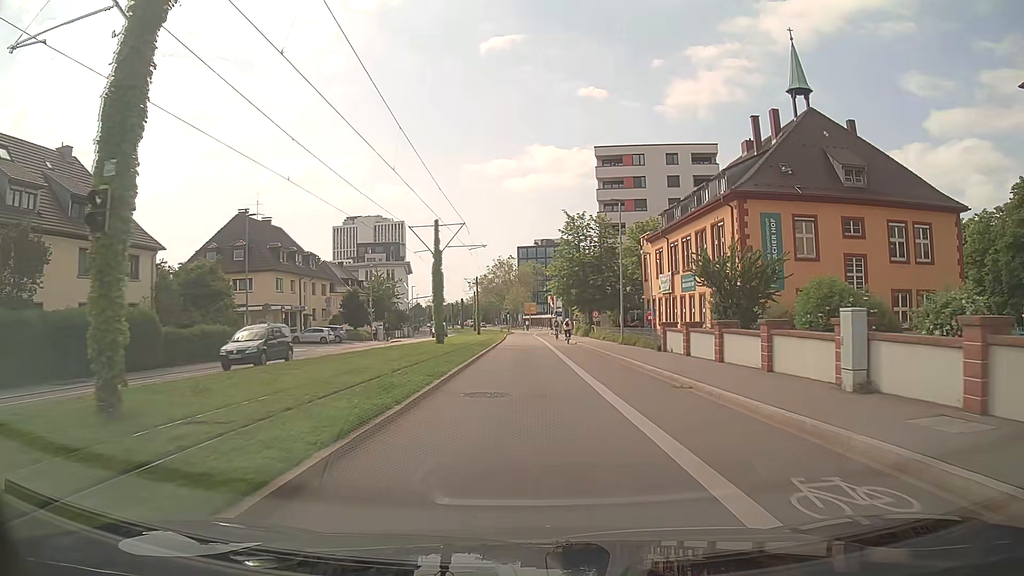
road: secondary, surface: asphalt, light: Day
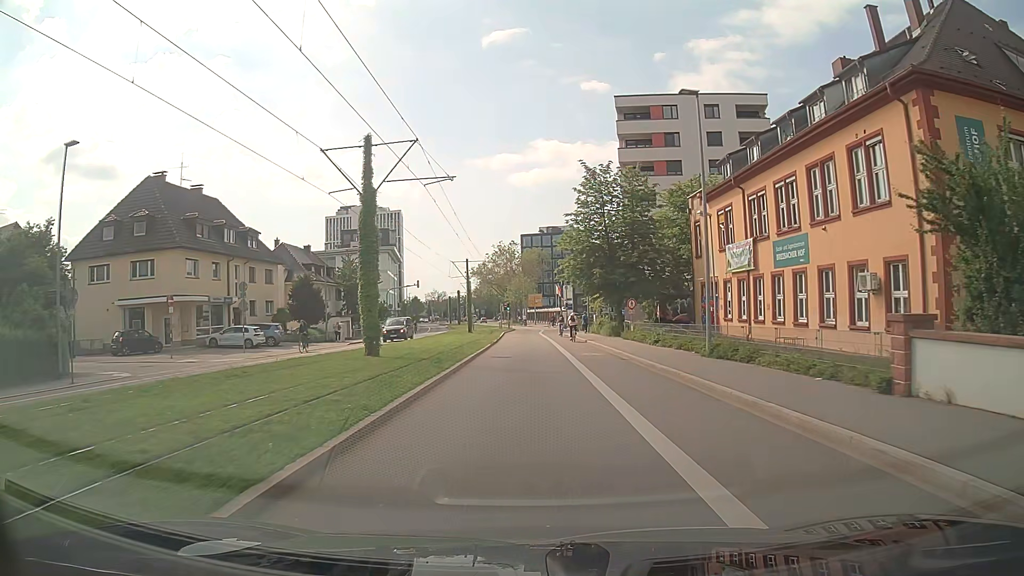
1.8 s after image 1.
(0.0, +18.1) m; 0°
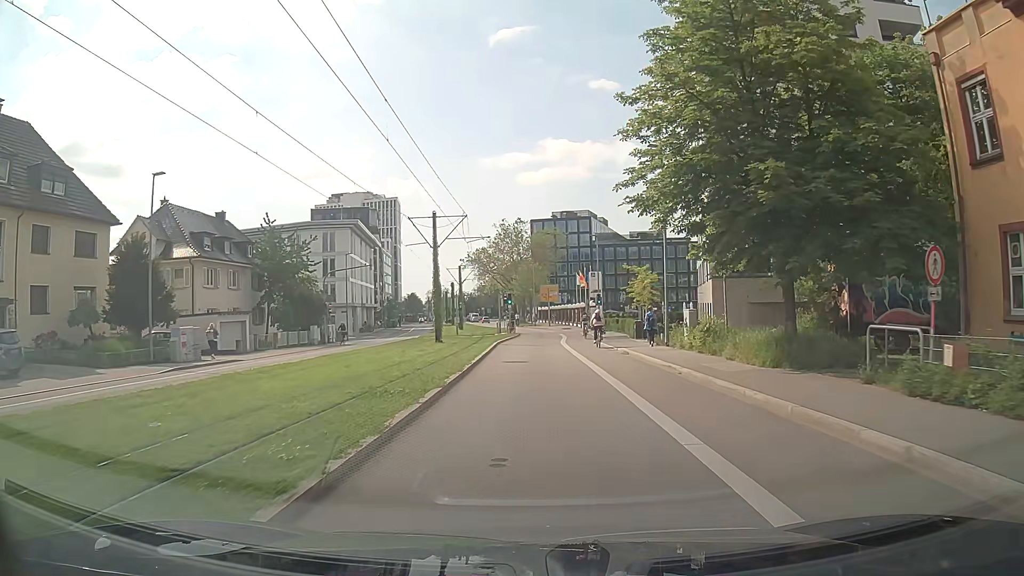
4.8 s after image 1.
(-0.5, +28.7) m; -1°
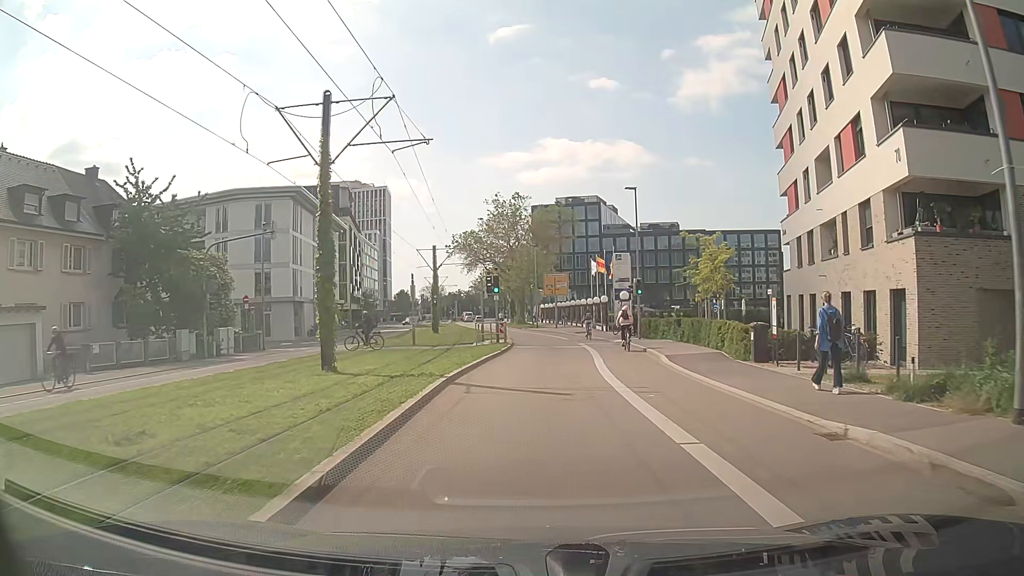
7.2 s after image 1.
(+0.1, +20.7) m; 0°
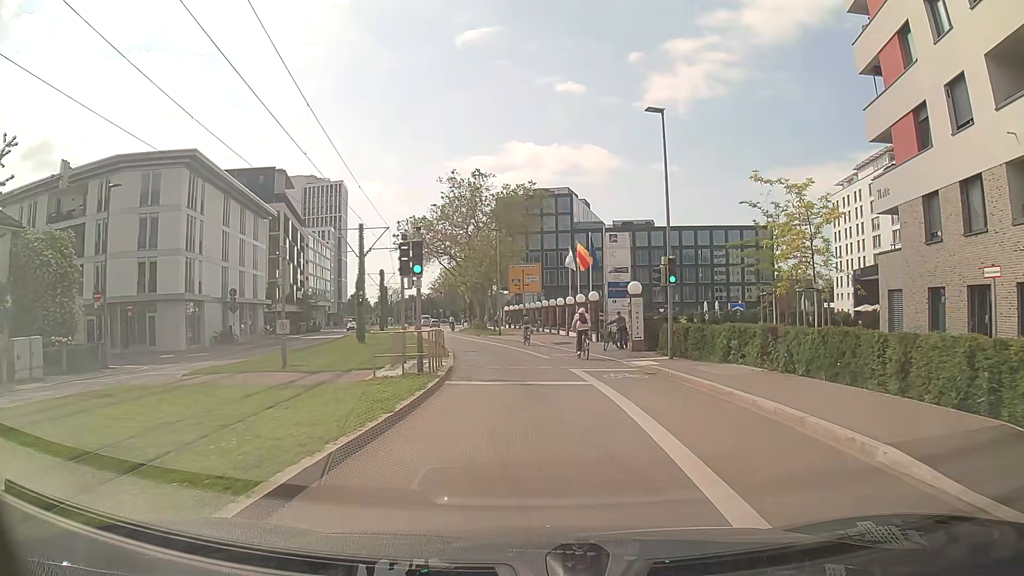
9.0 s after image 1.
(+0.3, +14.9) m; +4°
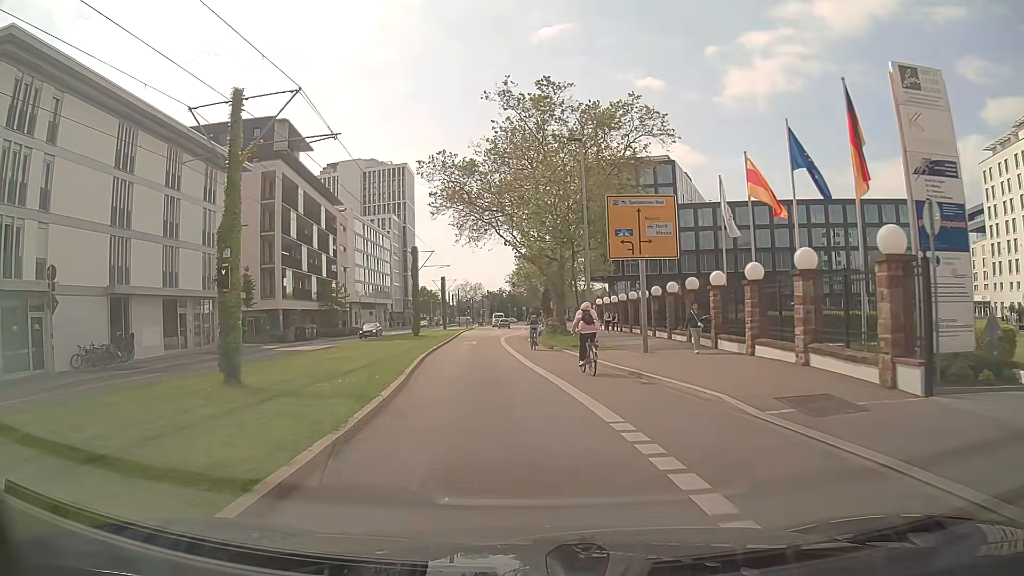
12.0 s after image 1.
(-1.3, +26.2) m; -8°
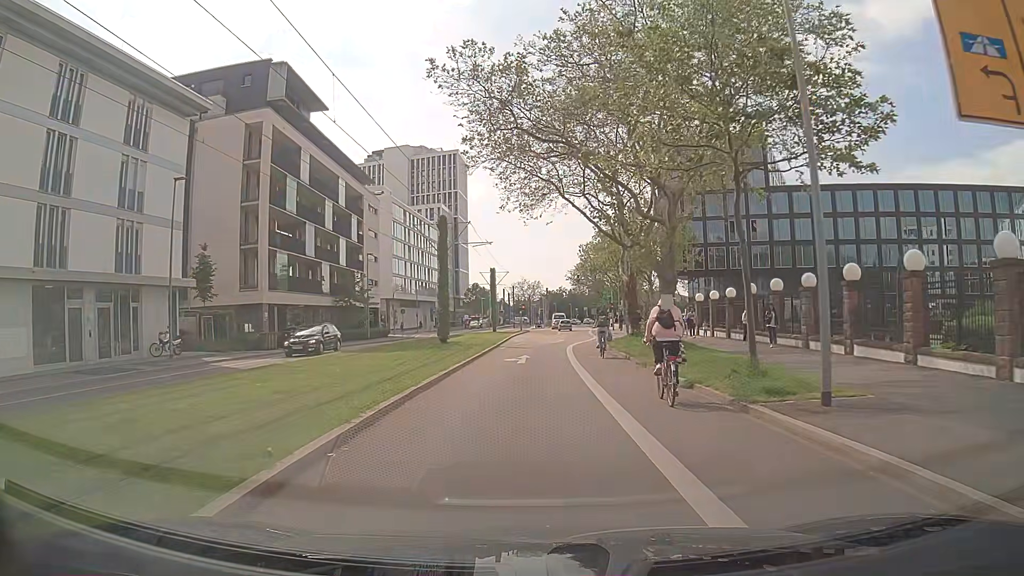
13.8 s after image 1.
(-0.9, +16.7) m; -5°
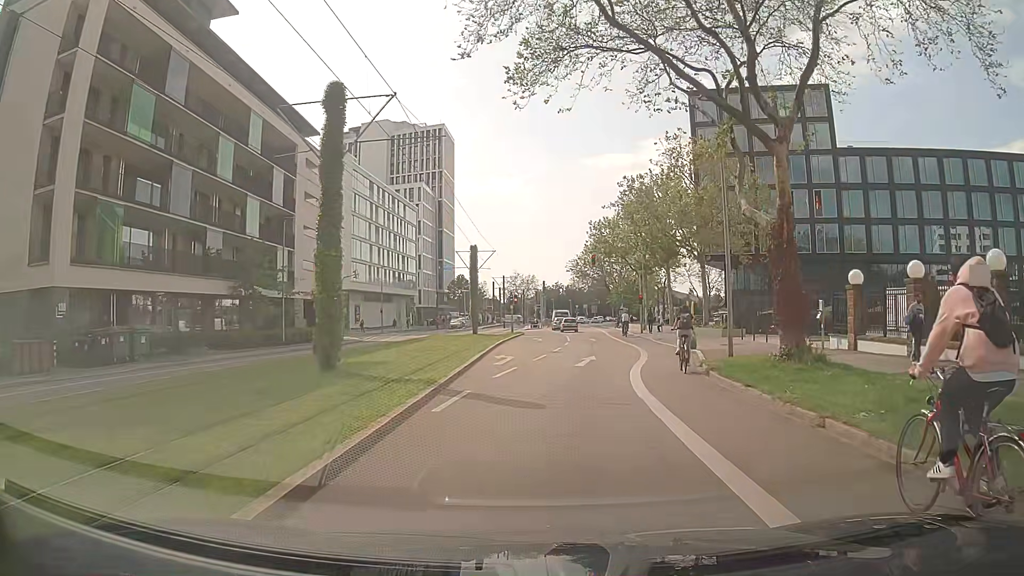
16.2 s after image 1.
(-0.3, +22.2) m; 0°
(0, +10) (+1, +20) (+3, +30) (+4, +40) (+4, +50) (+5, +60) (+6, +70) (+6, +80) (+7, +90) (+8, +100) m
